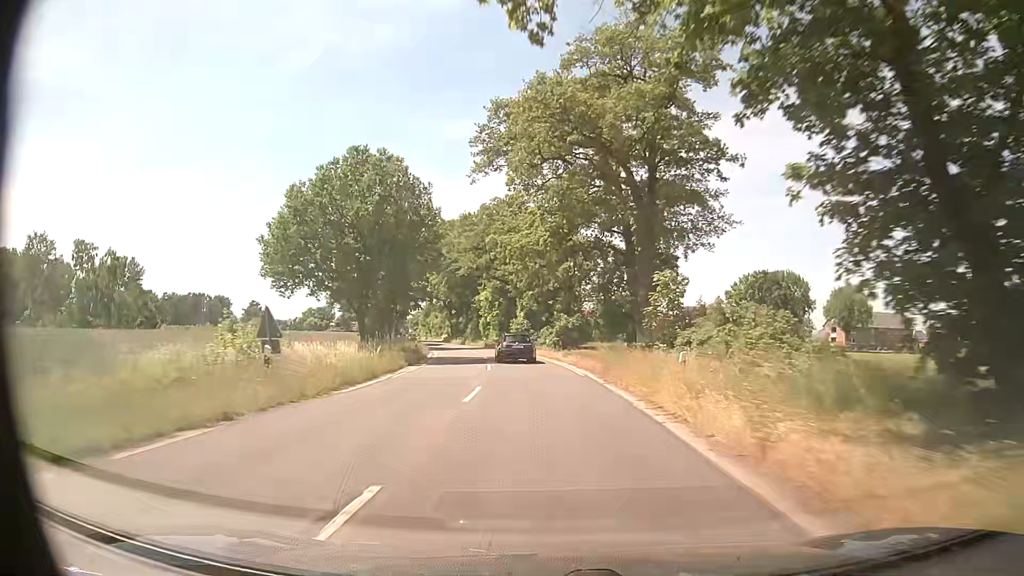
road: secondary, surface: asphalt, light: Day
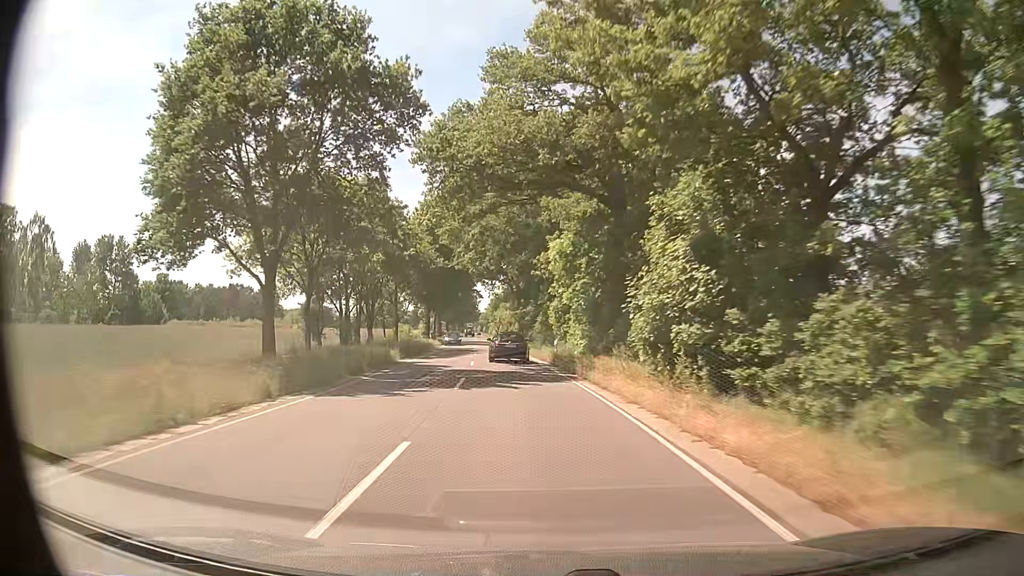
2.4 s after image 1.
(-2.9, +46.0) m; -7°
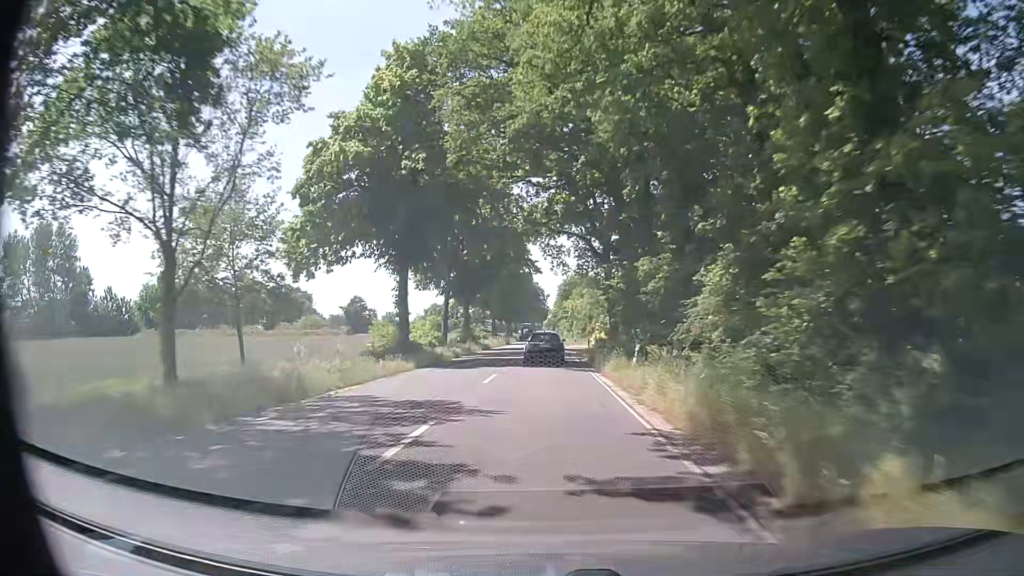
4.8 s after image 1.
(-3.3, +46.0) m; -7°
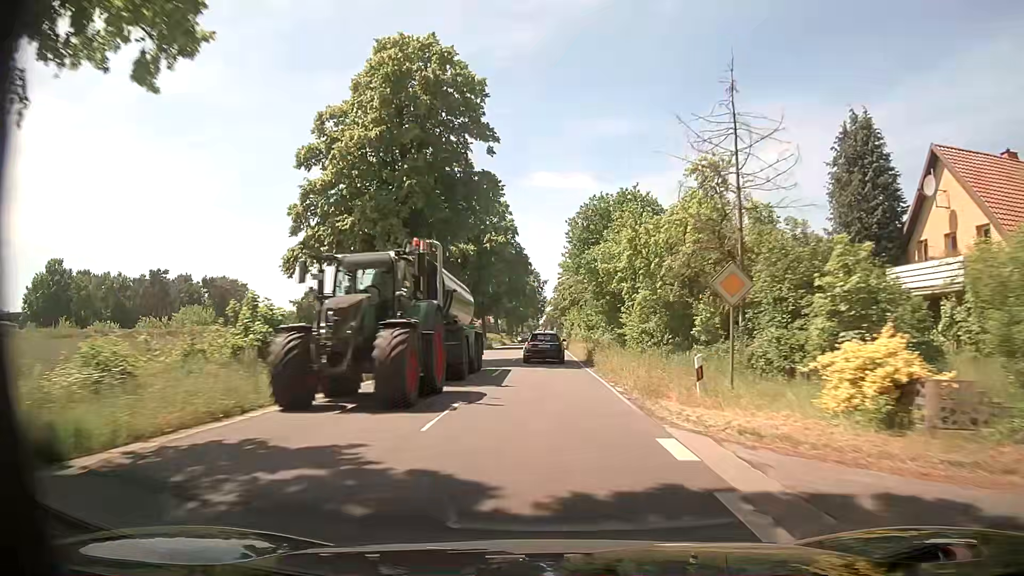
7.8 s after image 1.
(+0.4, +57.5) m; +1°
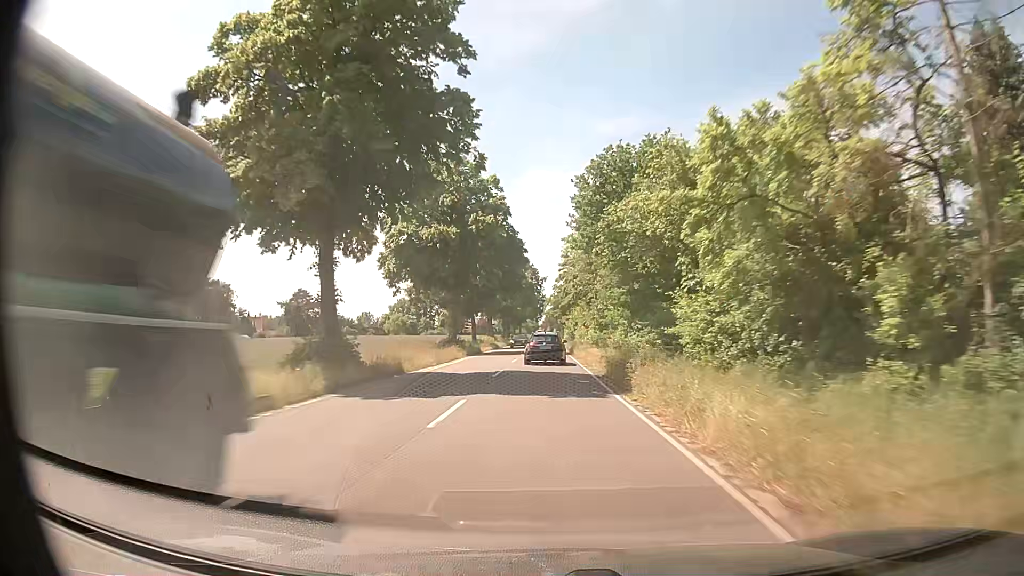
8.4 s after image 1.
(-0.1, +11.5) m; 0°
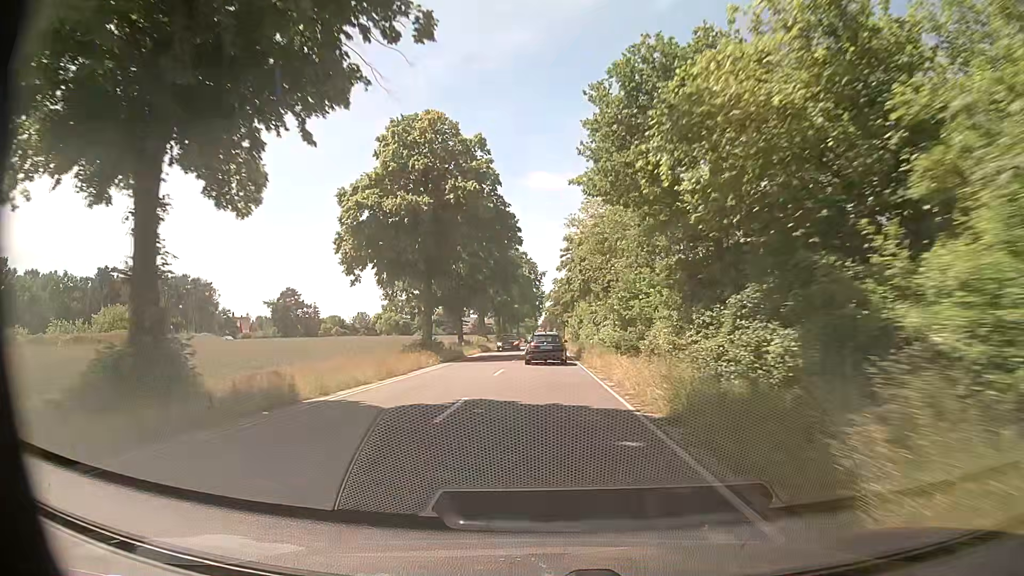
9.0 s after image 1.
(-0.1, +11.5) m; -1°
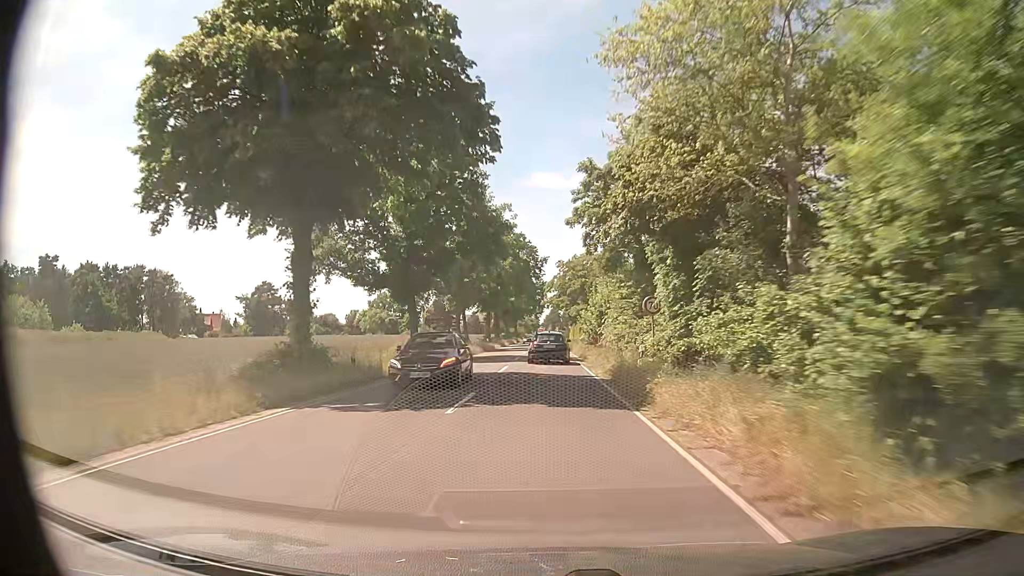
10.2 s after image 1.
(+0.1, +22.9) m; 0°
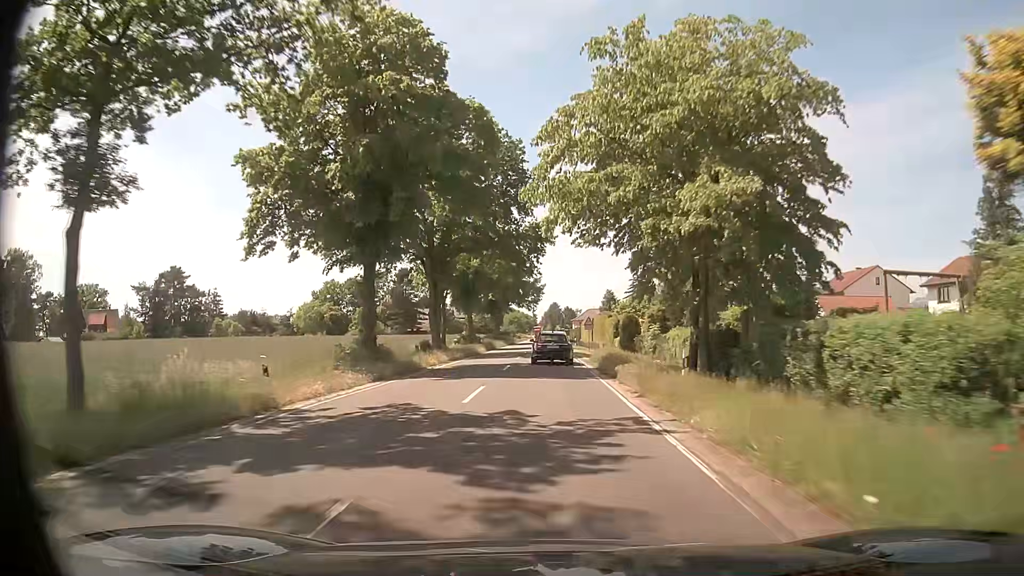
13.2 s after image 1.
(-0.2, +57.2) m; 0°
(0, +10) (0, +20) (0, +30) (0, +40) (0, +50) (0, +60) (0, +70) (0, +80) (0, +90) (0, +100) m
